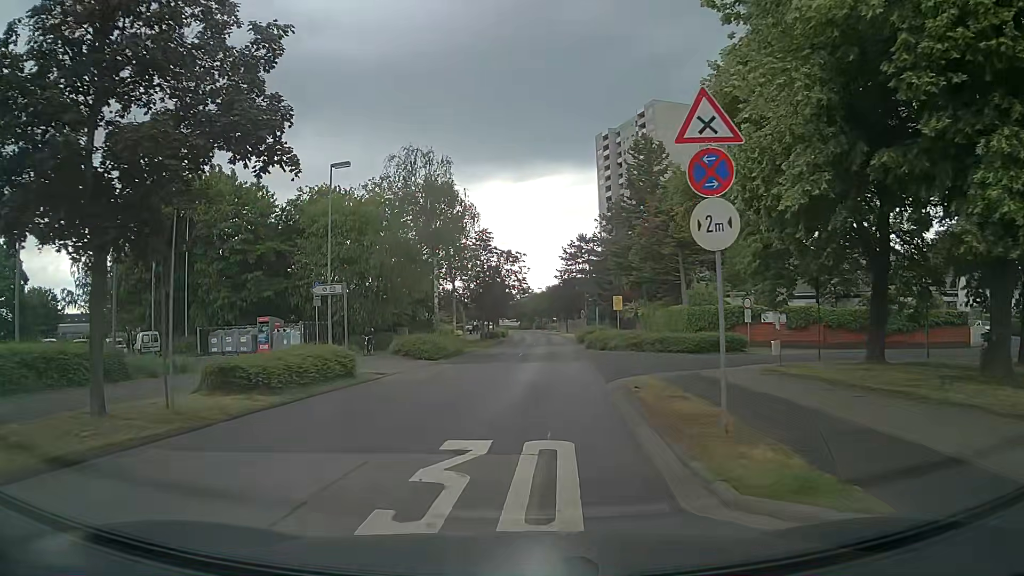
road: residential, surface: asphalt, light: Day
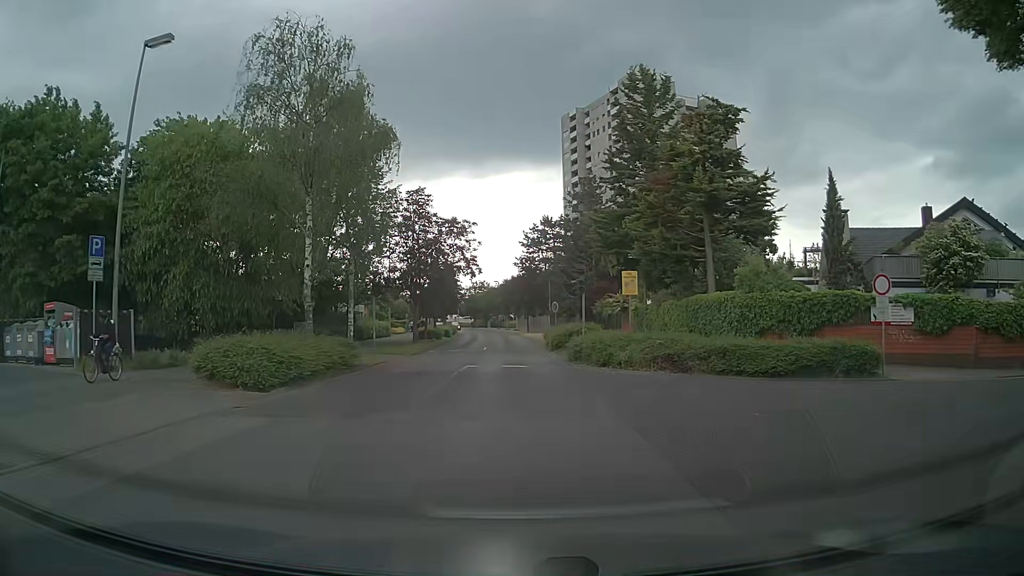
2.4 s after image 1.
(+0.5, +16.9) m; +3°
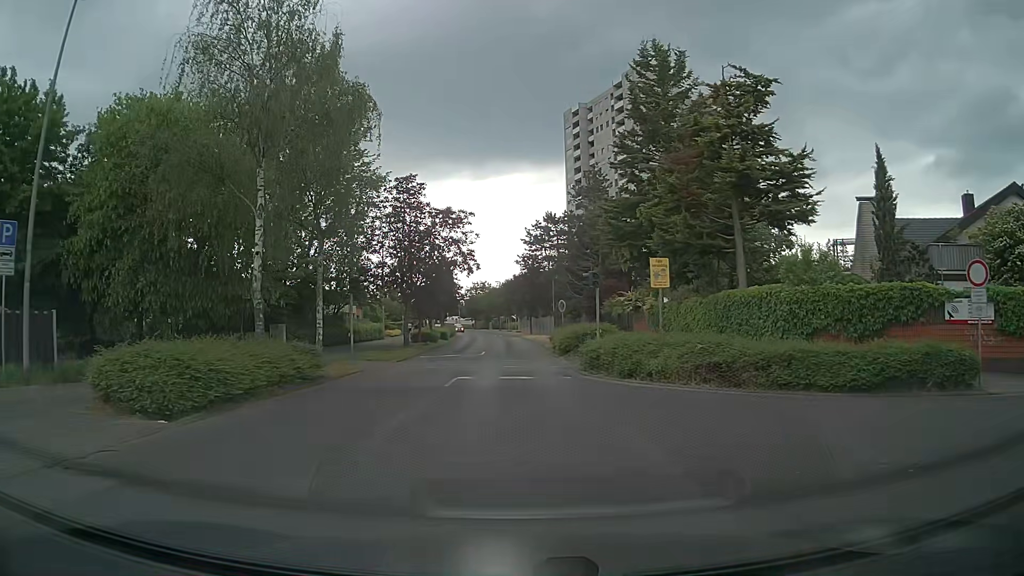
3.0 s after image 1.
(0.0, +4.4) m; 0°
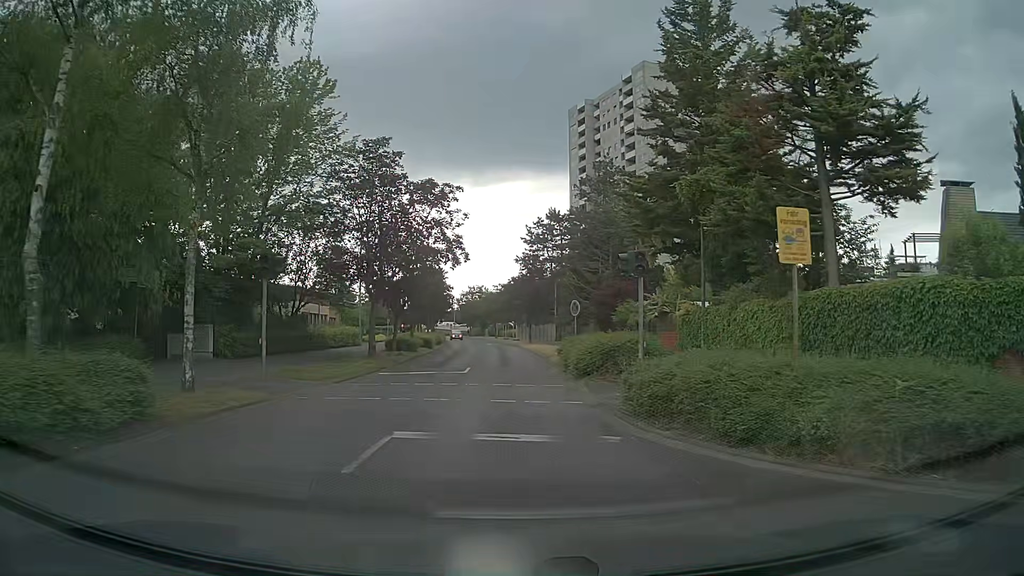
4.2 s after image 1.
(0.0, +8.9) m; 0°
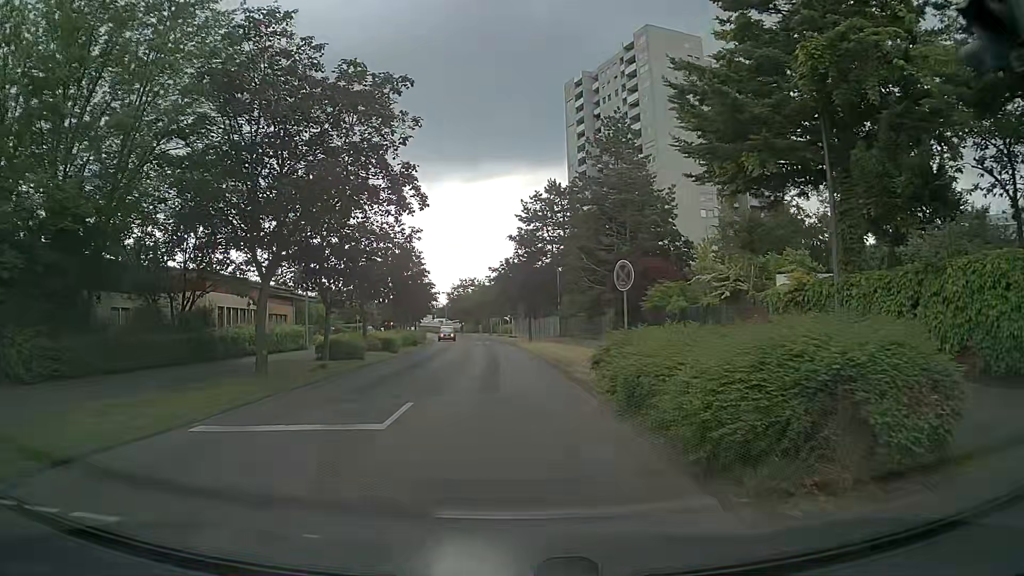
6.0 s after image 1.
(+0.1, +13.4) m; 0°
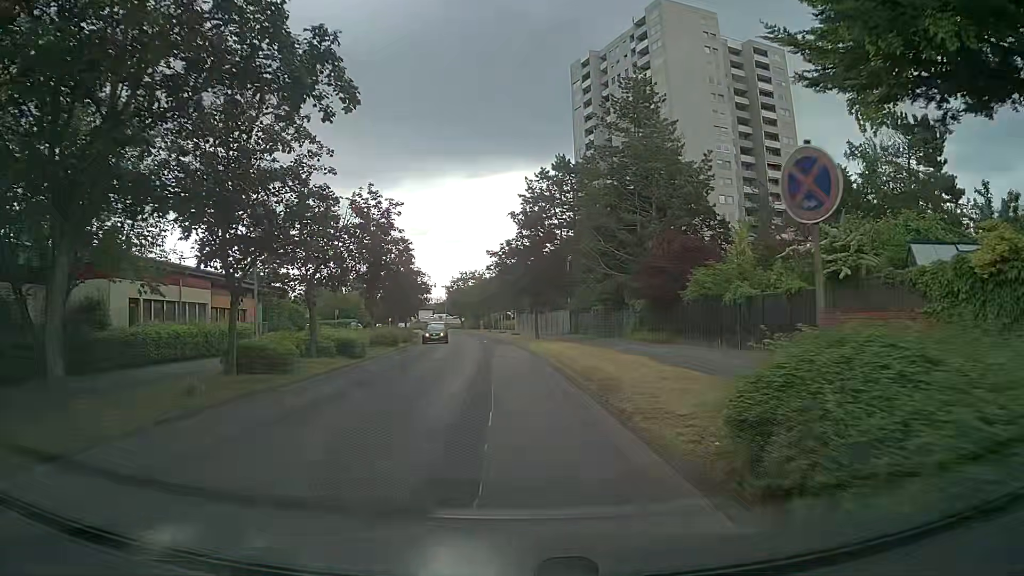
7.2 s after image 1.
(+0.1, +9.0) m; 0°
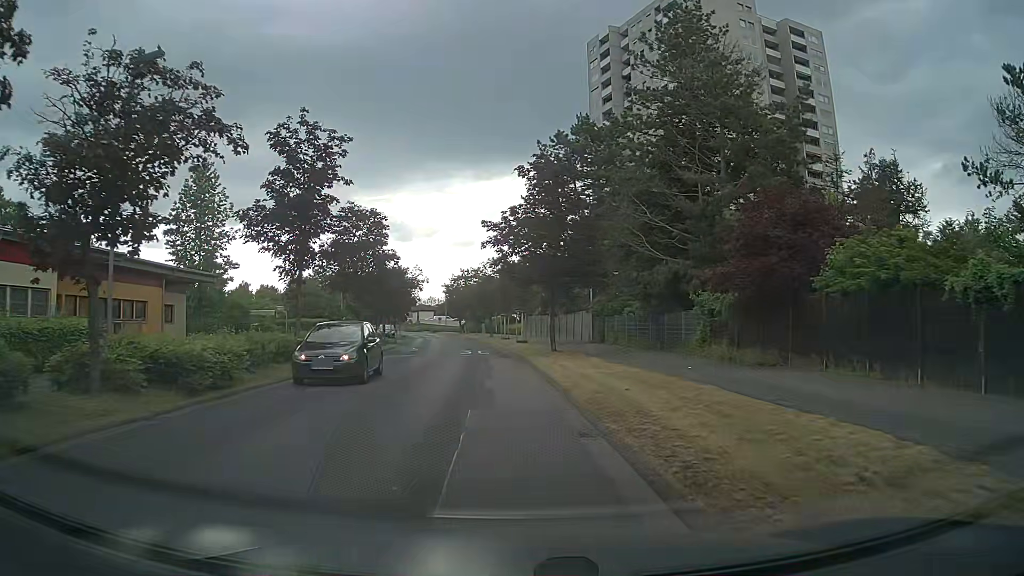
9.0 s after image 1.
(-0.1, +13.7) m; -1°
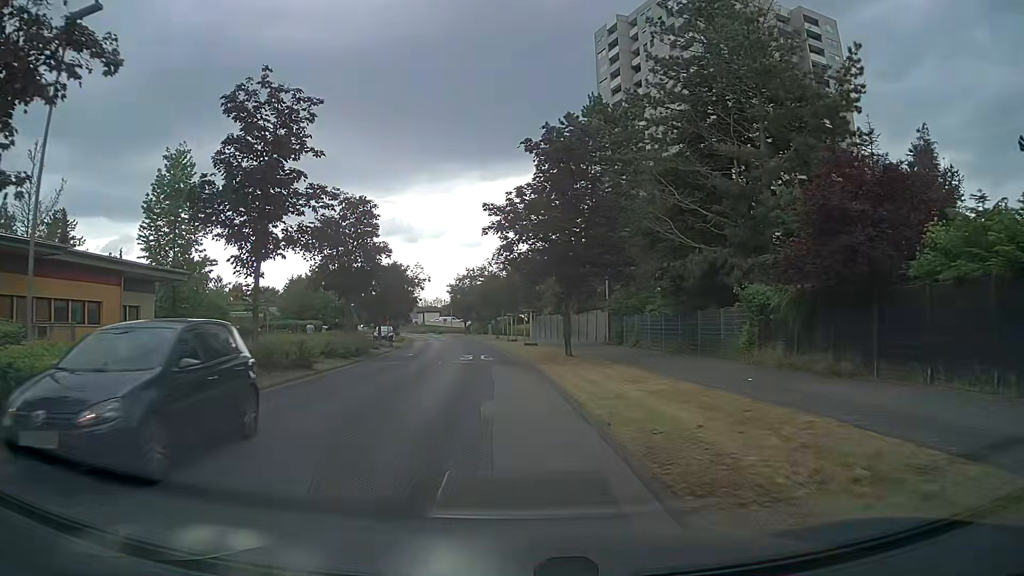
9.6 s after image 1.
(0.0, +4.6) m; 0°
